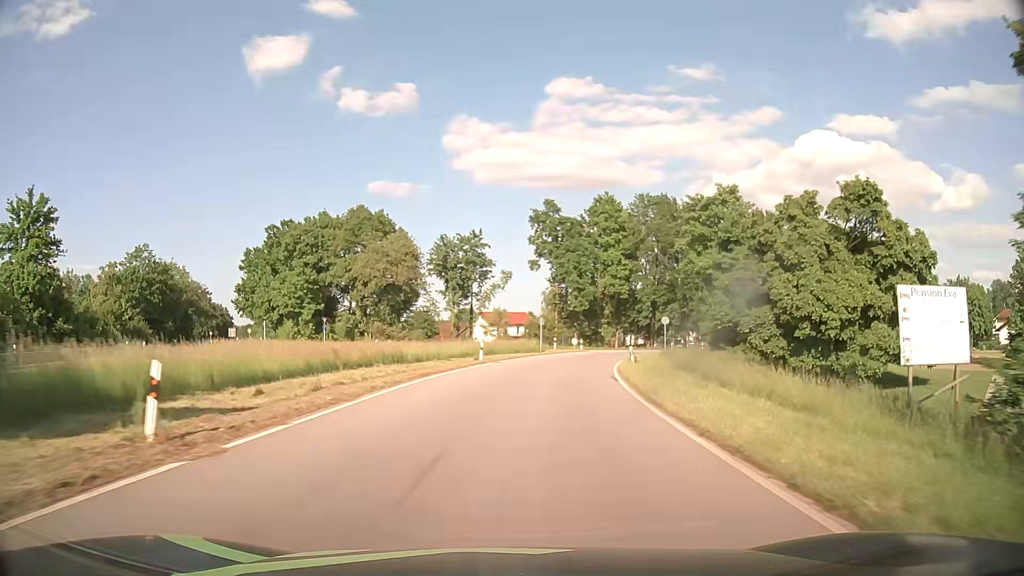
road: primary_link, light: Day
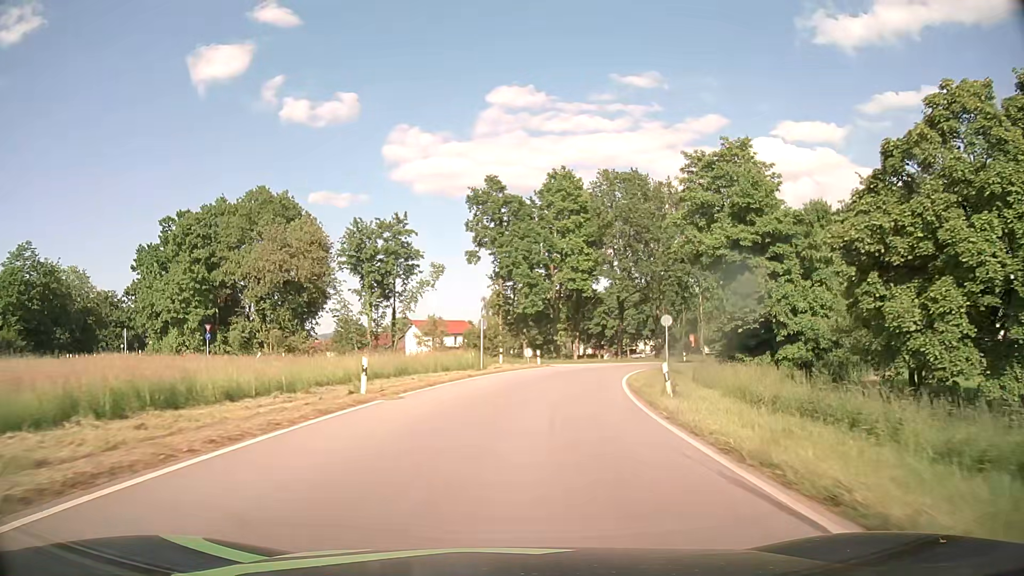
(+0.7, +17.4) m; +5°
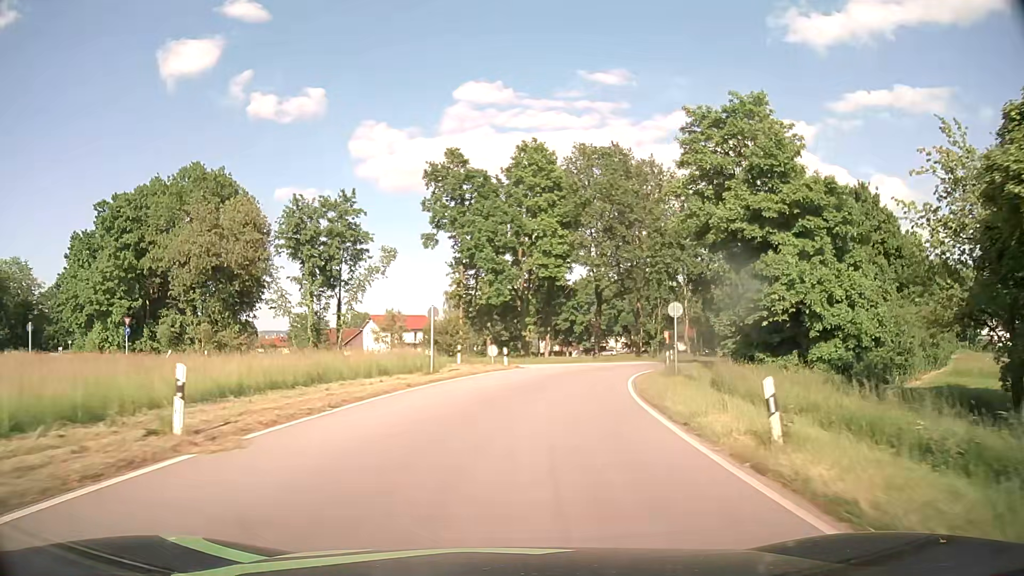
(+0.2, +8.7) m; +3°
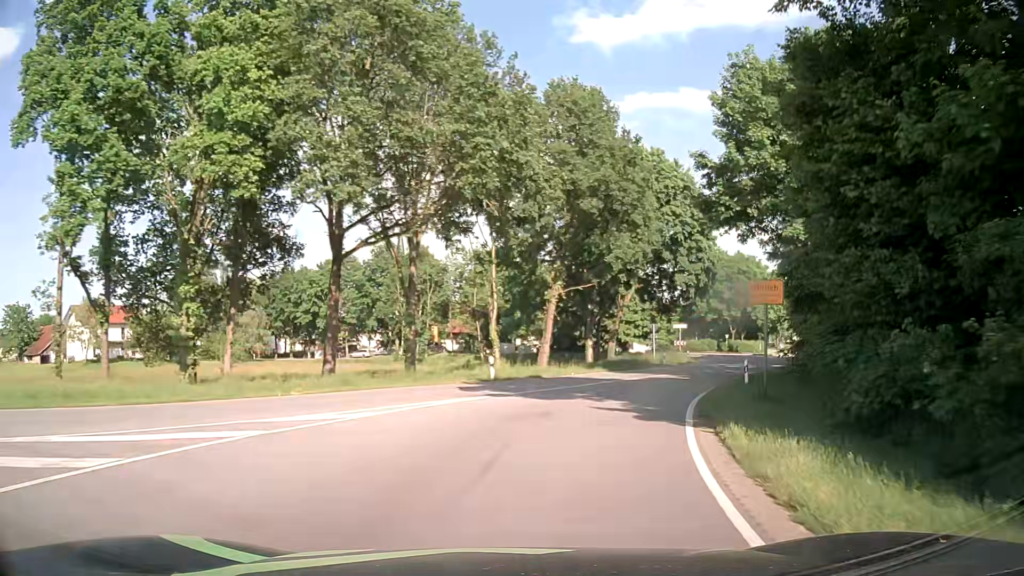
(+4.6, +32.0) m; +20°
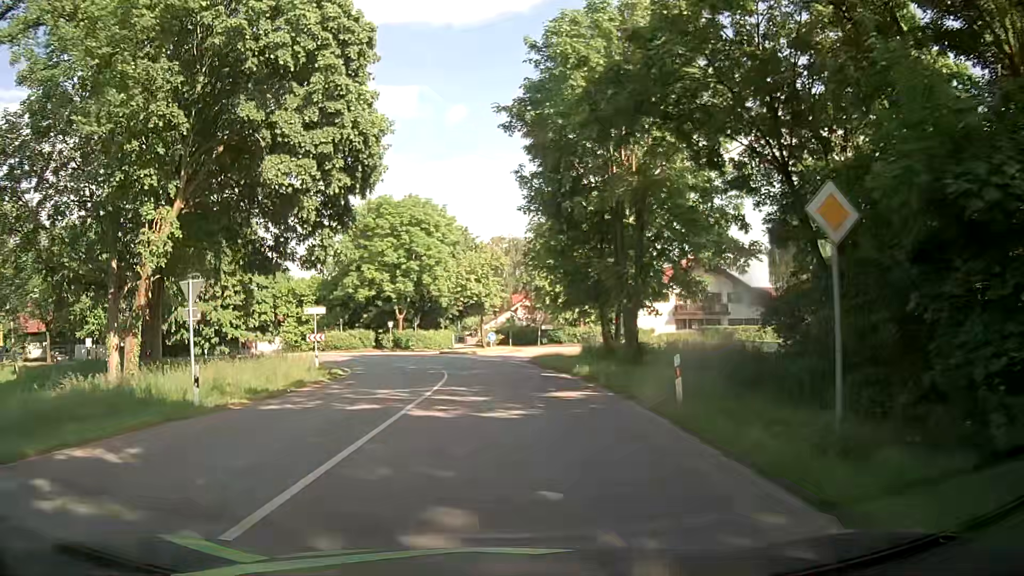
(+10.8, +33.2) m; +30°
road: tertiary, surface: asphalt
(0, +10) (0, +20) (-2, +30) (-5, +39) (-11, +47) (-20, +52) (-30, +54) (-40, +54) (-50, +53) (-60, +53) m
